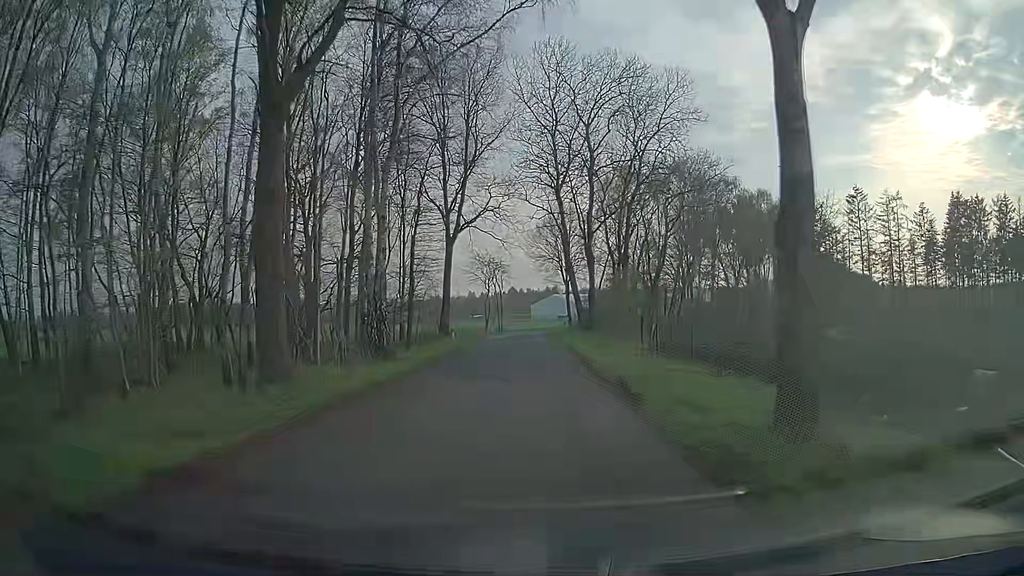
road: unclassified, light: Day
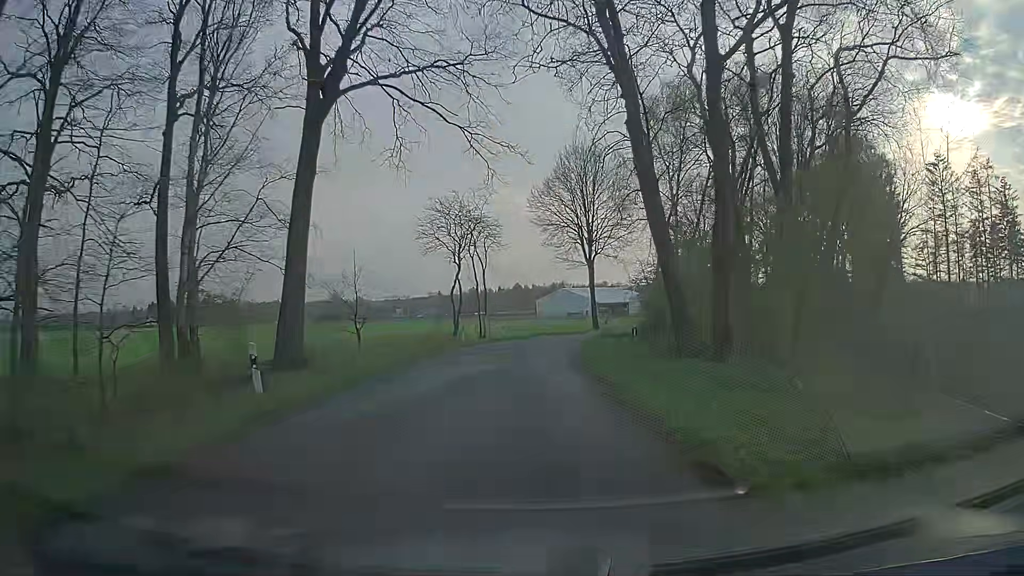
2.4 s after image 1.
(-0.4, +30.5) m; -1°
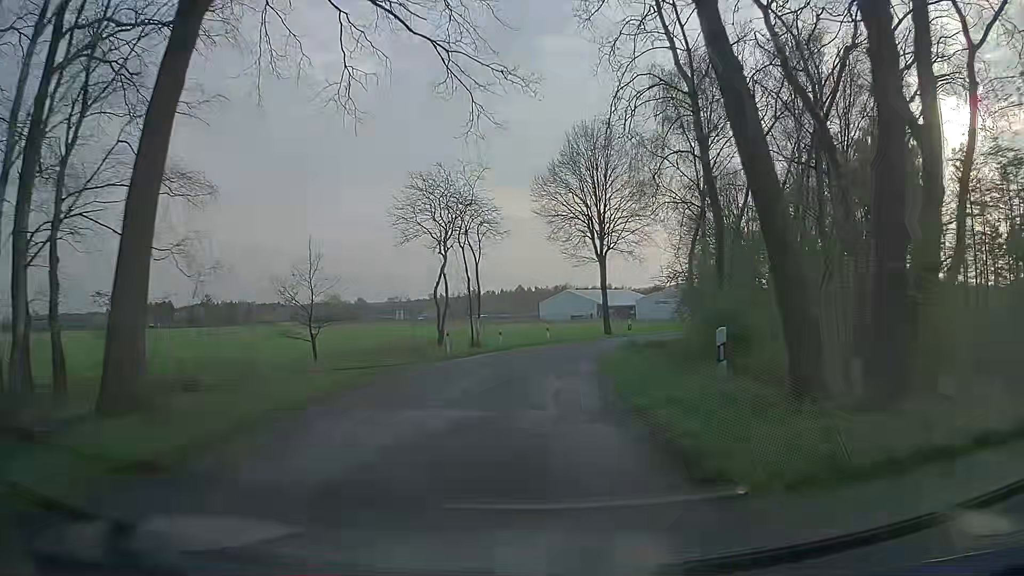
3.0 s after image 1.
(-0.1, +7.3) m; 0°
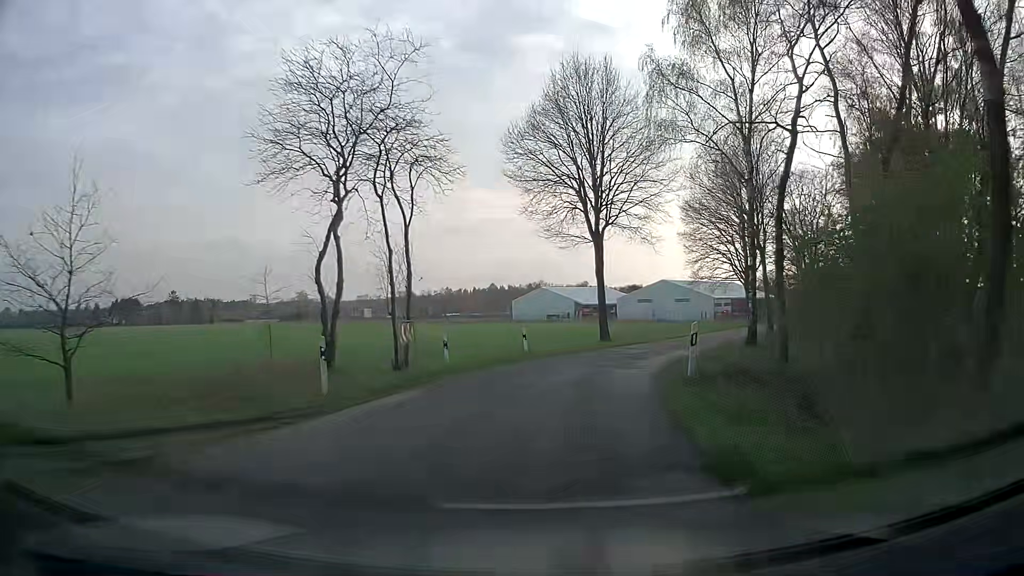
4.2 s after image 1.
(+0.1, +13.8) m; +2°
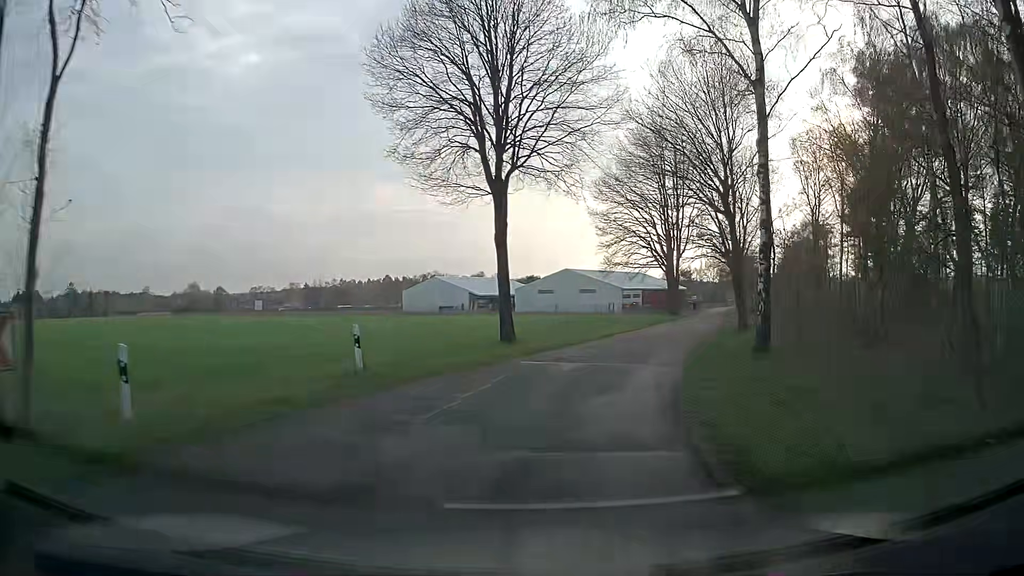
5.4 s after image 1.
(+0.8, +12.8) m; +9°
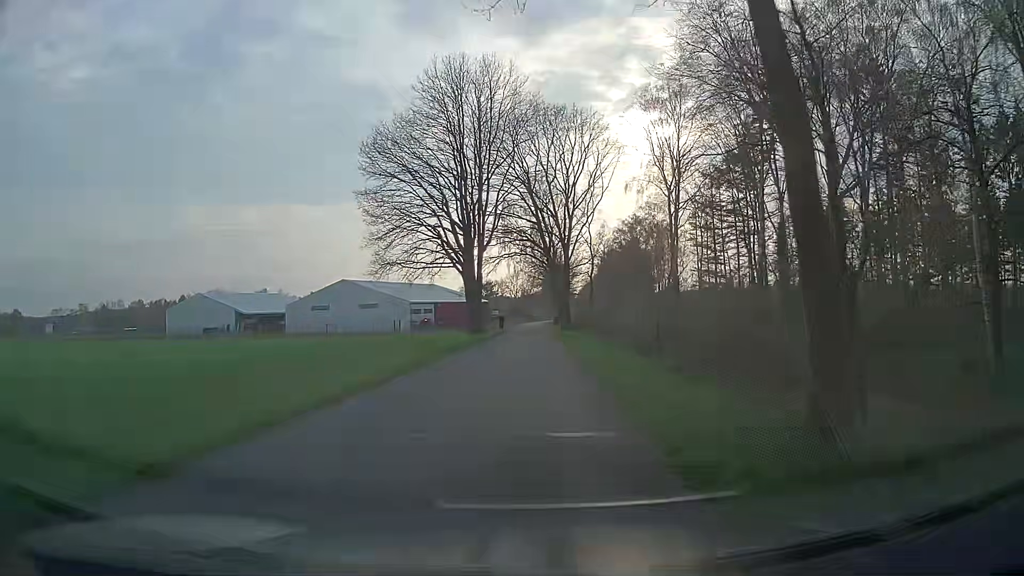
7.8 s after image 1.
(+4.6, +24.9) m; +18°
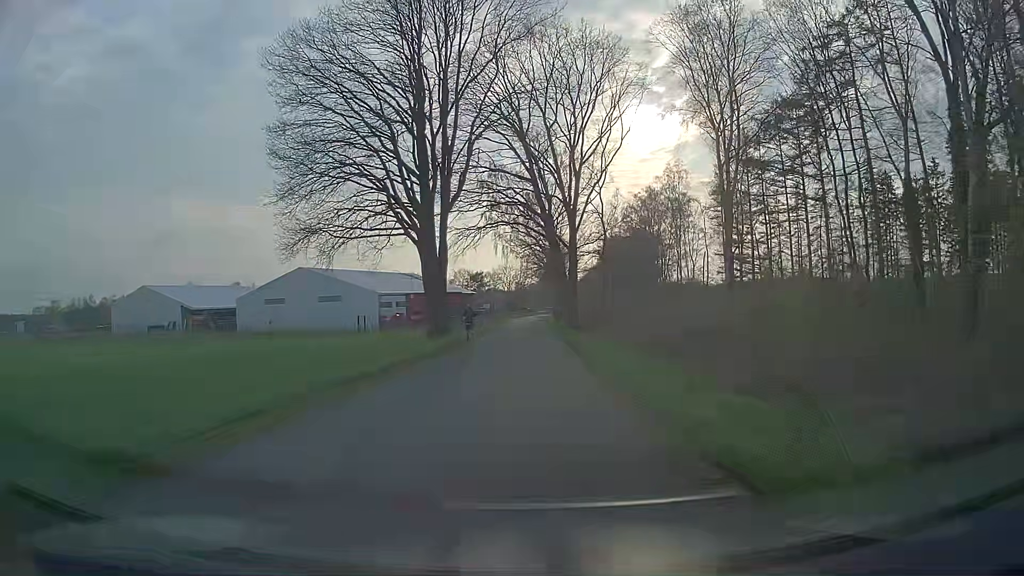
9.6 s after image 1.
(0.0, +20.2) m; +1°
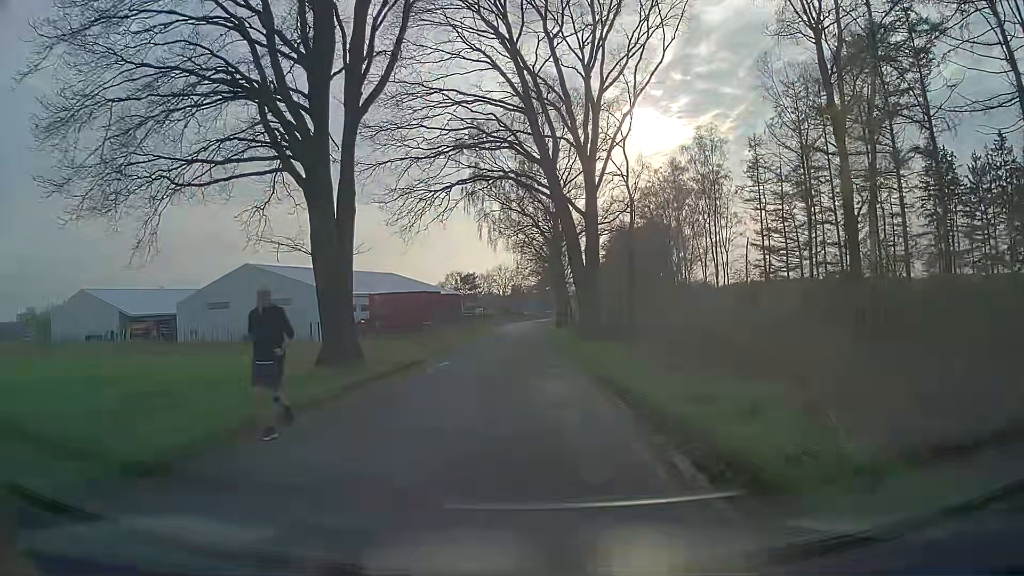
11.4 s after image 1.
(-0.1, +18.9) m; 0°
(0, +10) (0, +20) (0, +30) (-1, +40) (-1, +50) (-1, +60) (-1, +70) (-1, +80) (-1, +90) (-1, +100) m
